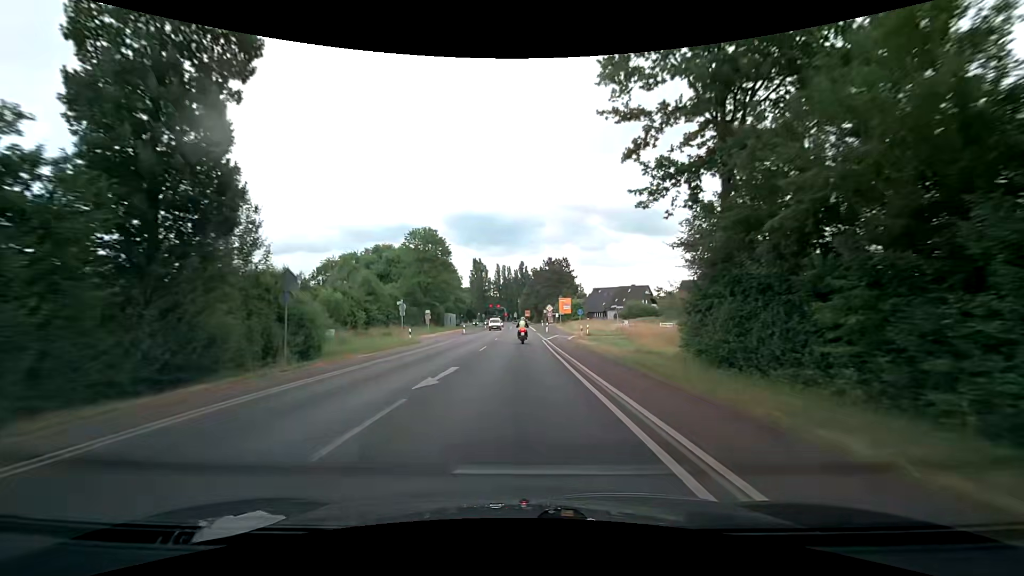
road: secondary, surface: asphalt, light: Day
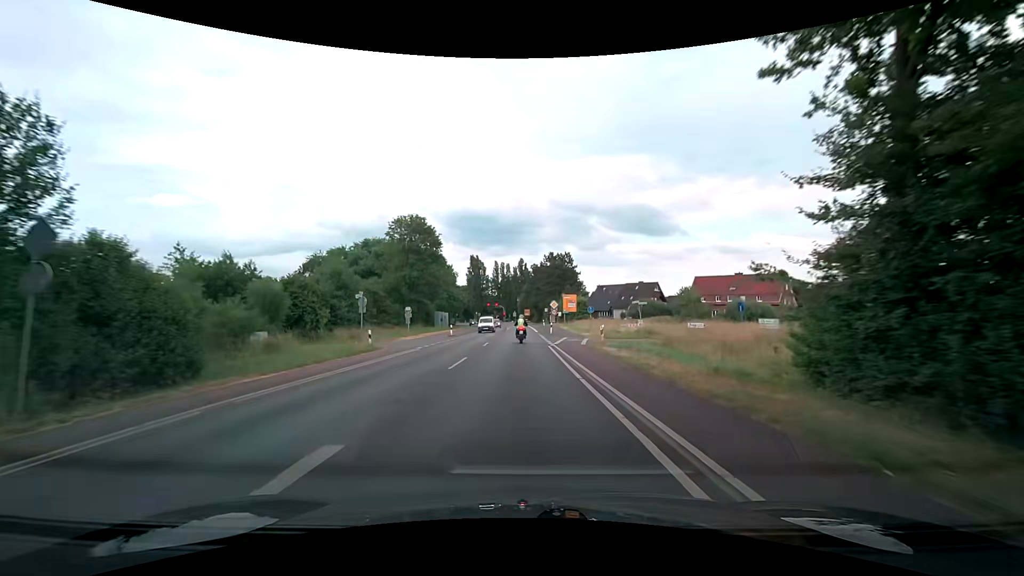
(0.0, +9.6) m; 0°
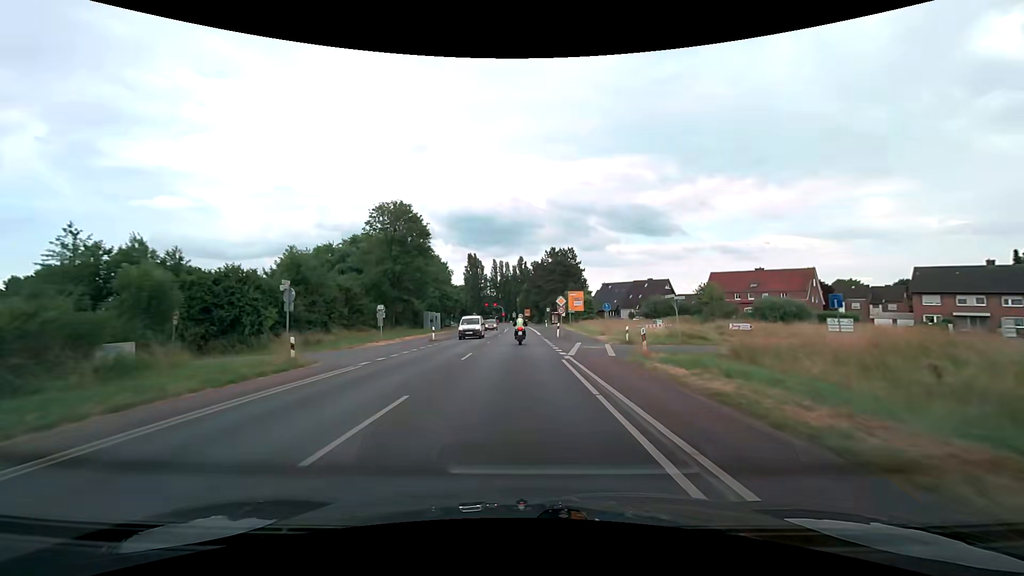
(0.0, +9.2) m; 0°
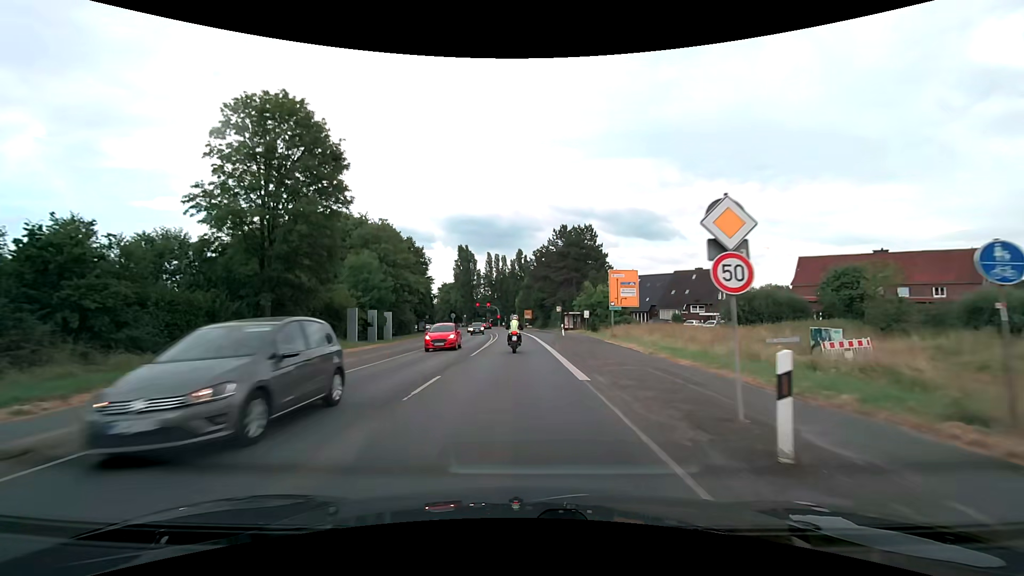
(0.0, +32.0) m; 0°
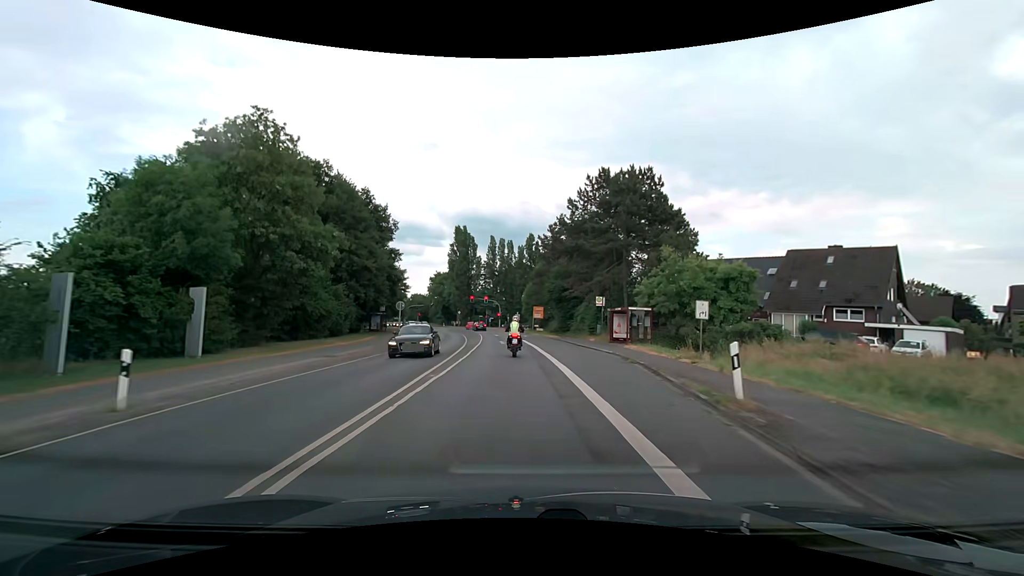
(-0.2, +34.1) m; -1°
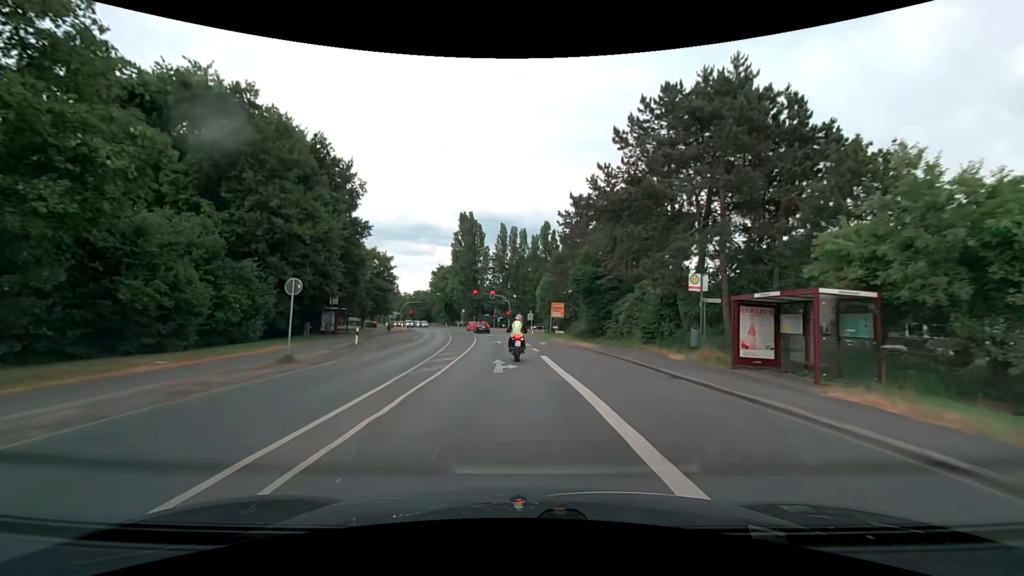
(-0.2, +19.6) m; -1°
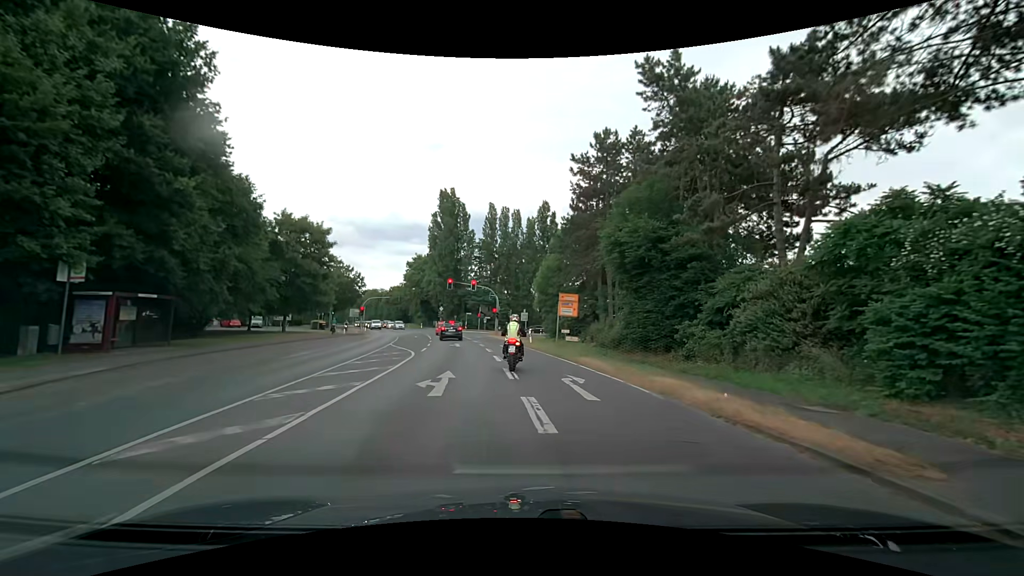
(-0.1, +23.8) m; +1°
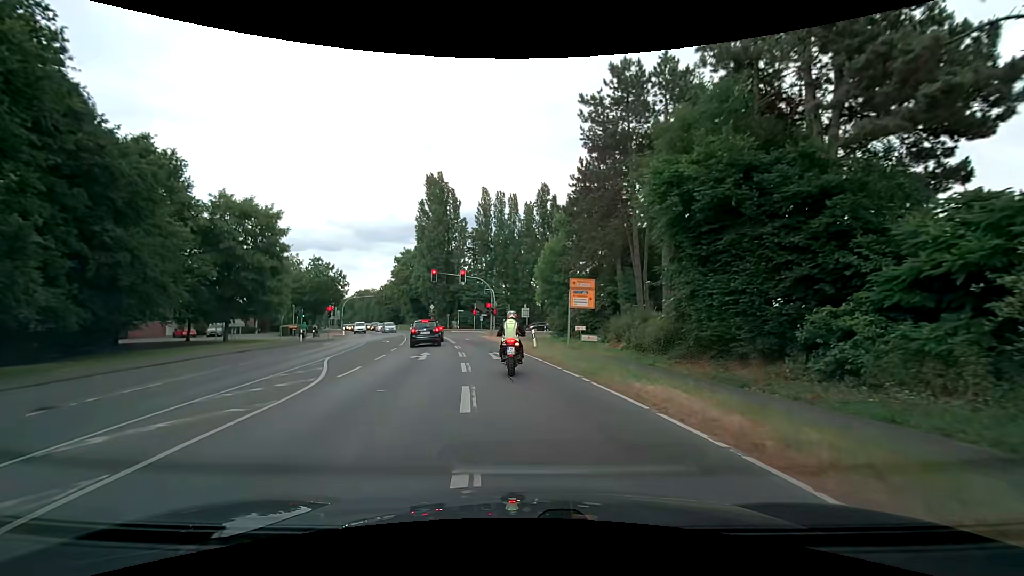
(-0.1, +10.8) m; 0°
